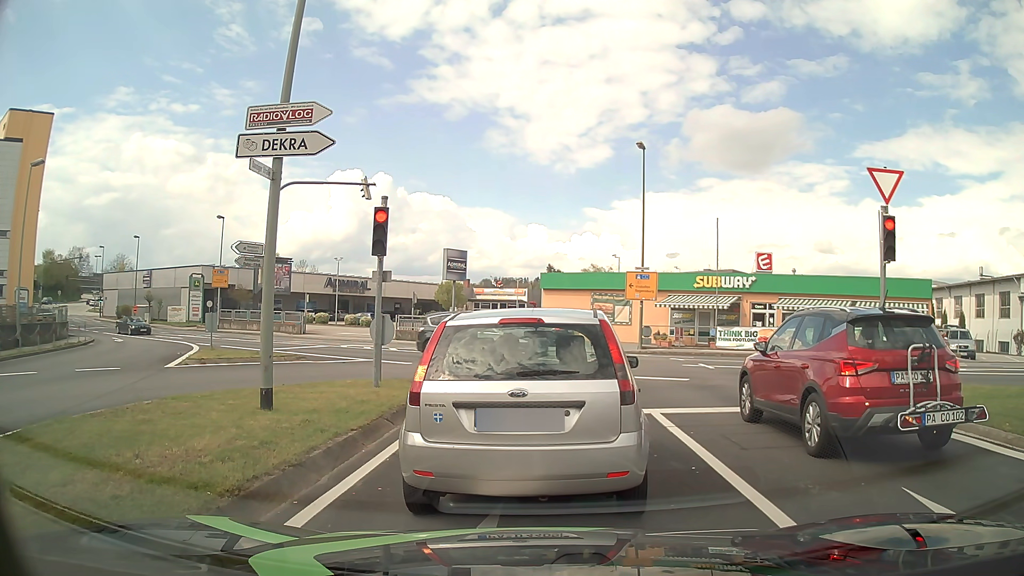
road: tertiary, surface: asphalt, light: Day
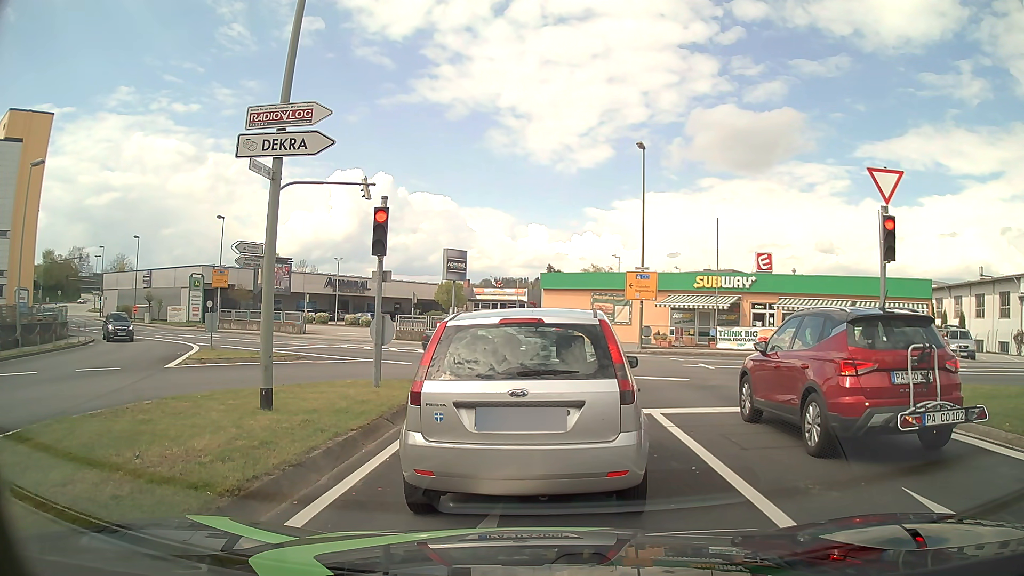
(0.0, 0.0) m; 0°
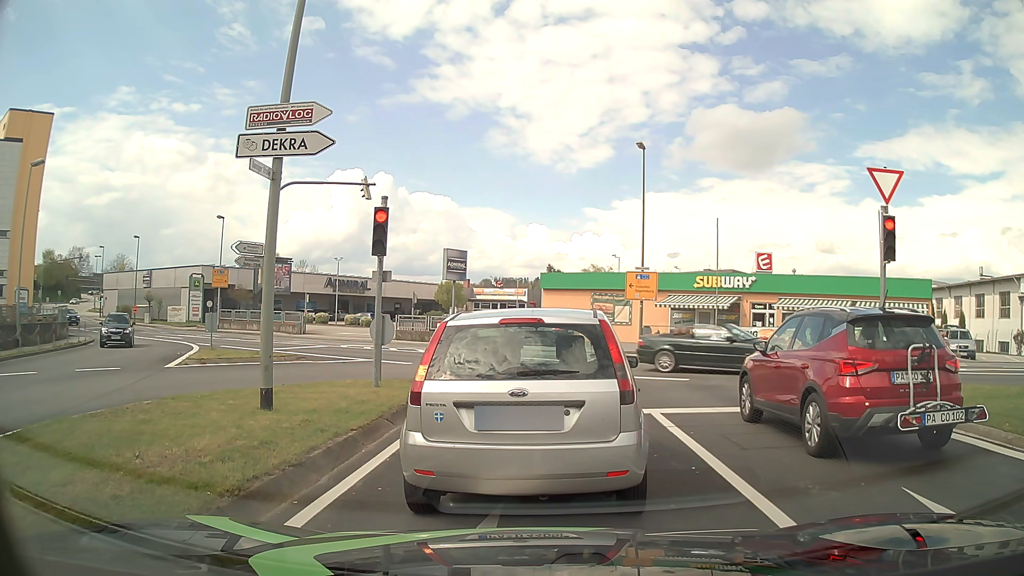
(0.0, 0.0) m; 0°
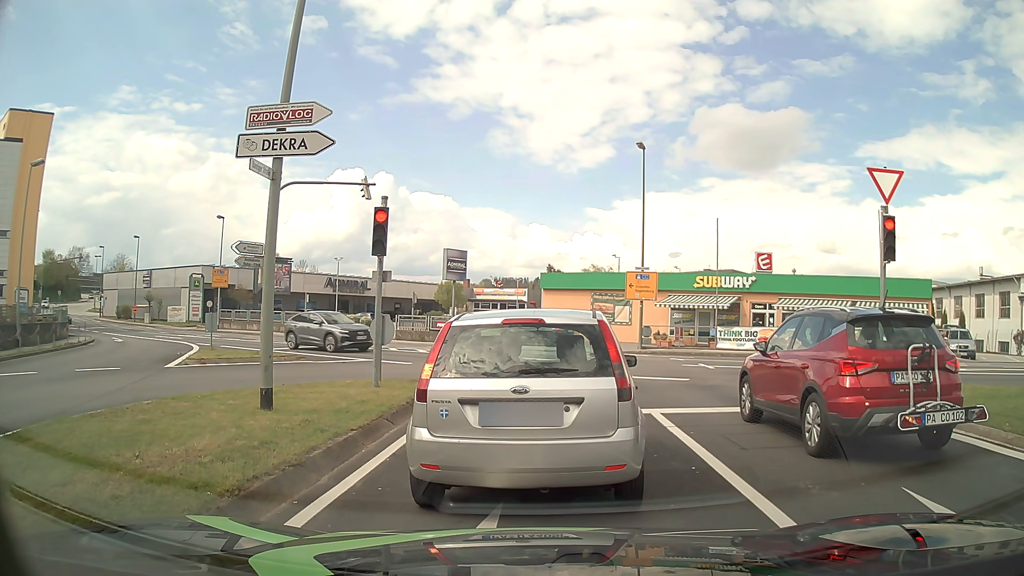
(0.0, 0.0) m; 0°
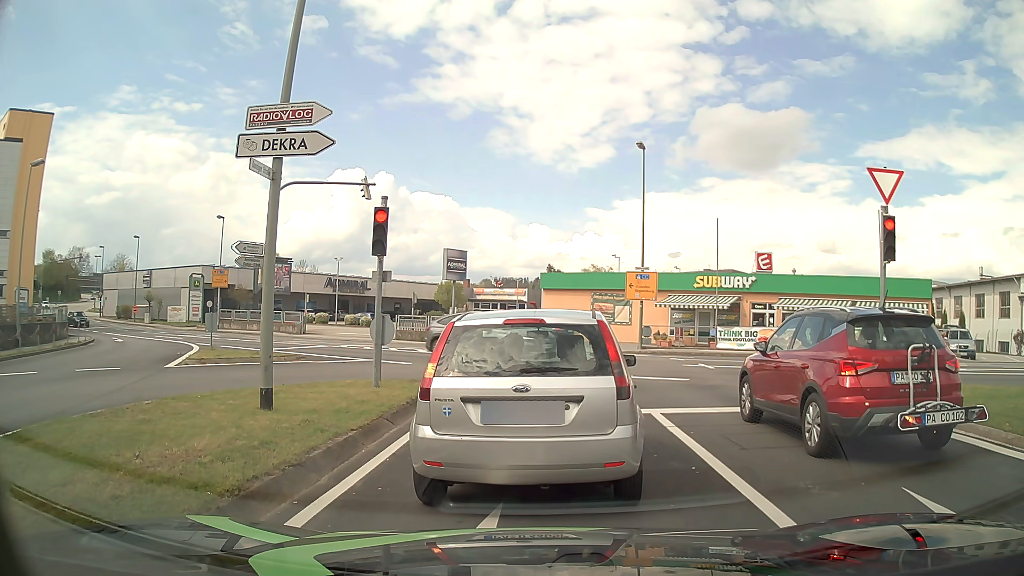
(0.0, 0.0) m; 0°
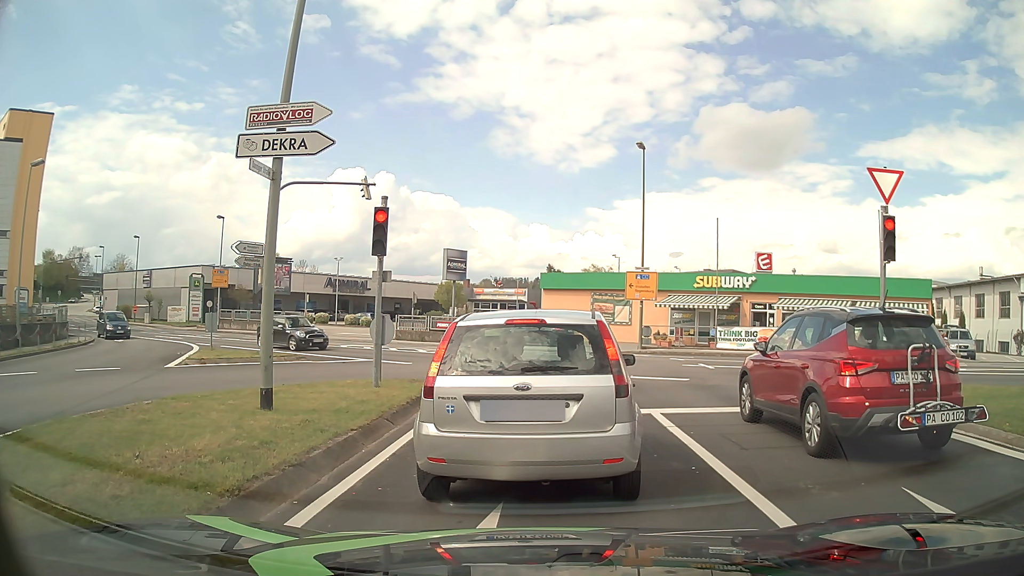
(0.0, 0.0) m; 0°
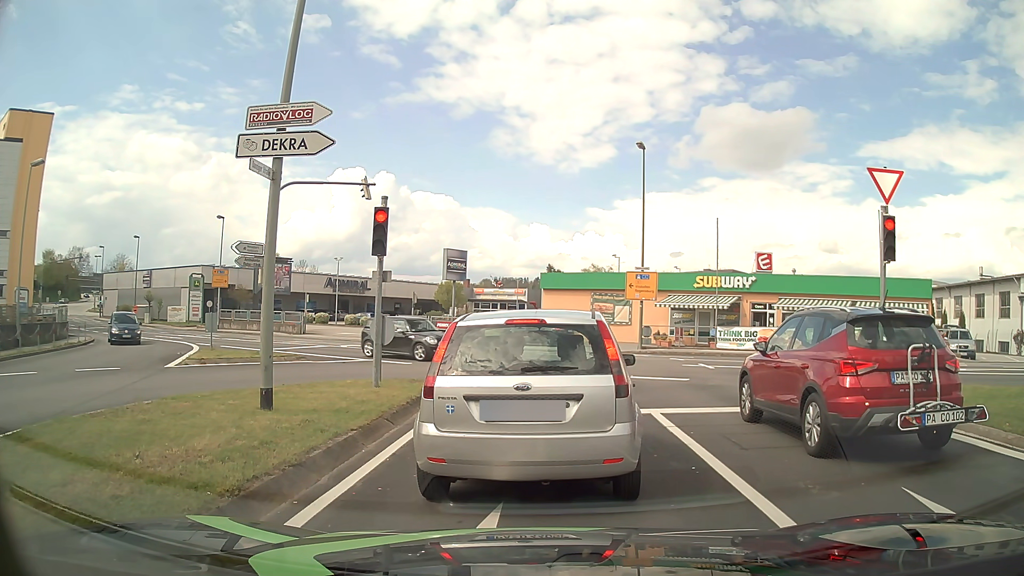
(0.0, 0.0) m; 0°
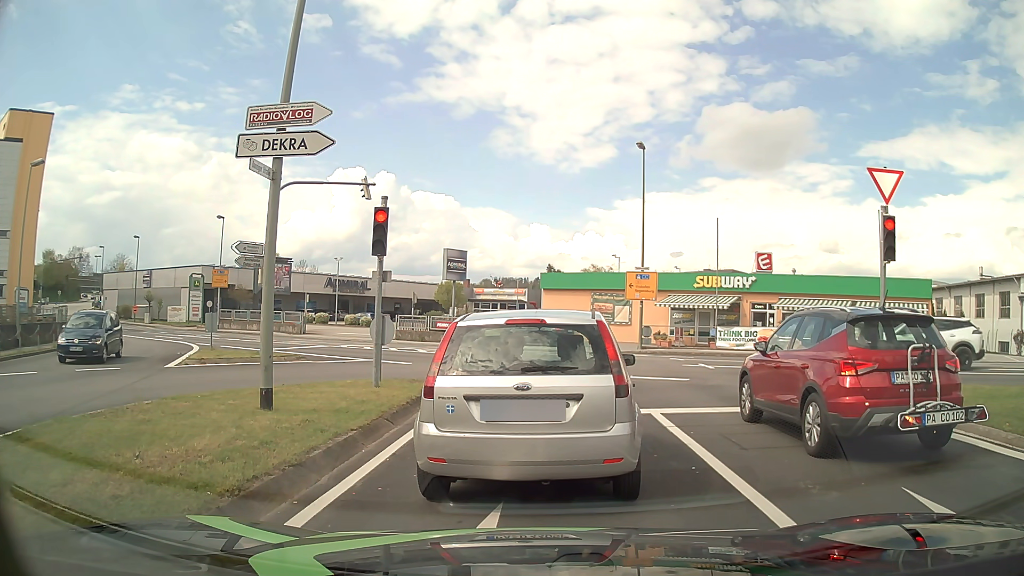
(0.0, 0.0) m; 0°
